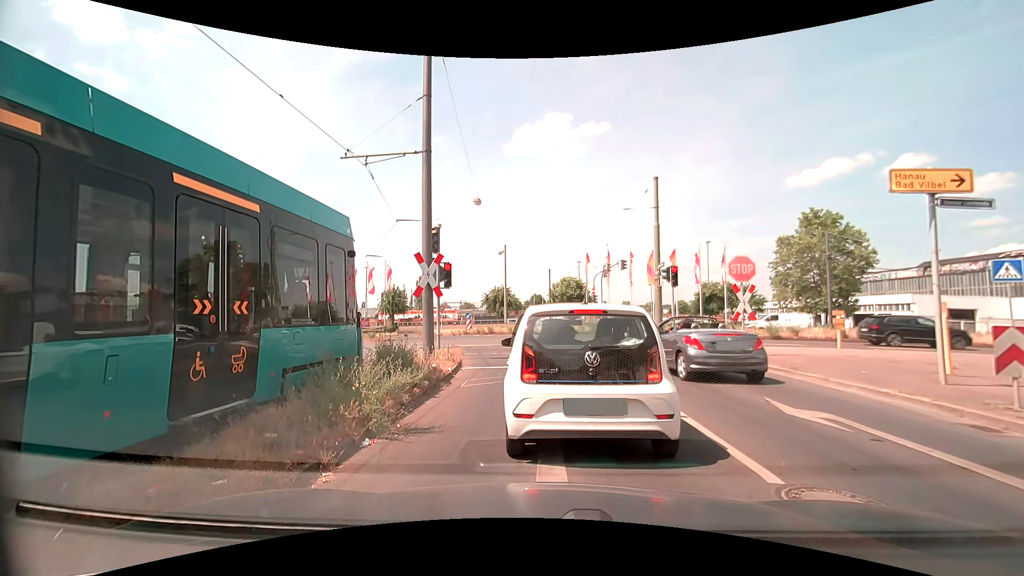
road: secondary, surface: asphalt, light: Day
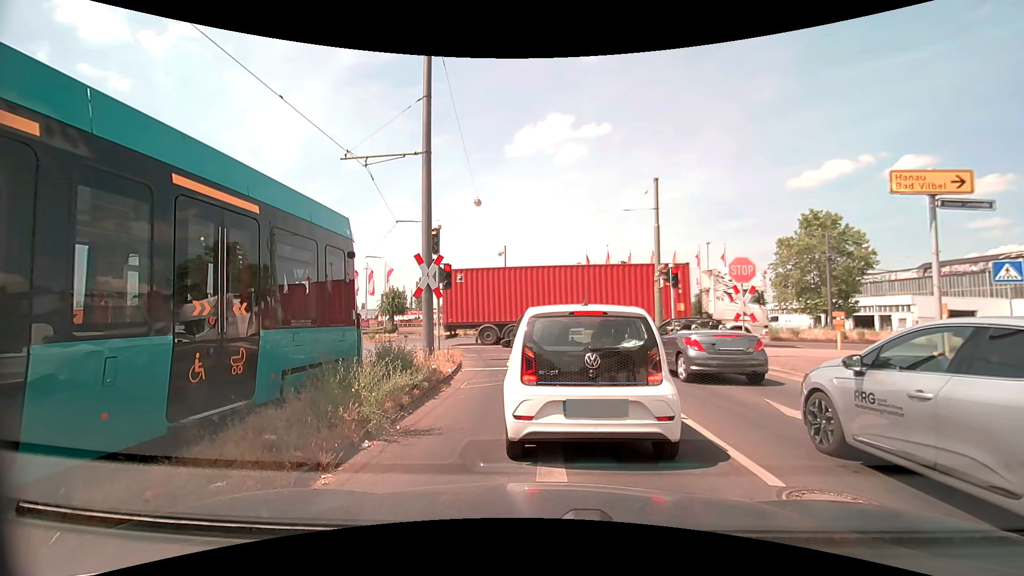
(0.0, +0.1) m; 0°
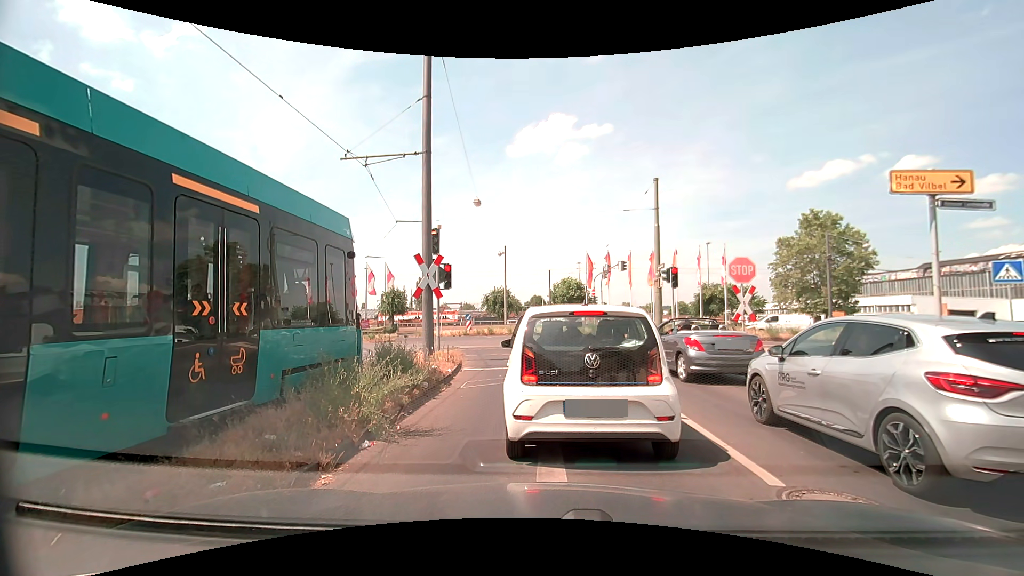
(0.0, 0.0) m; 0°
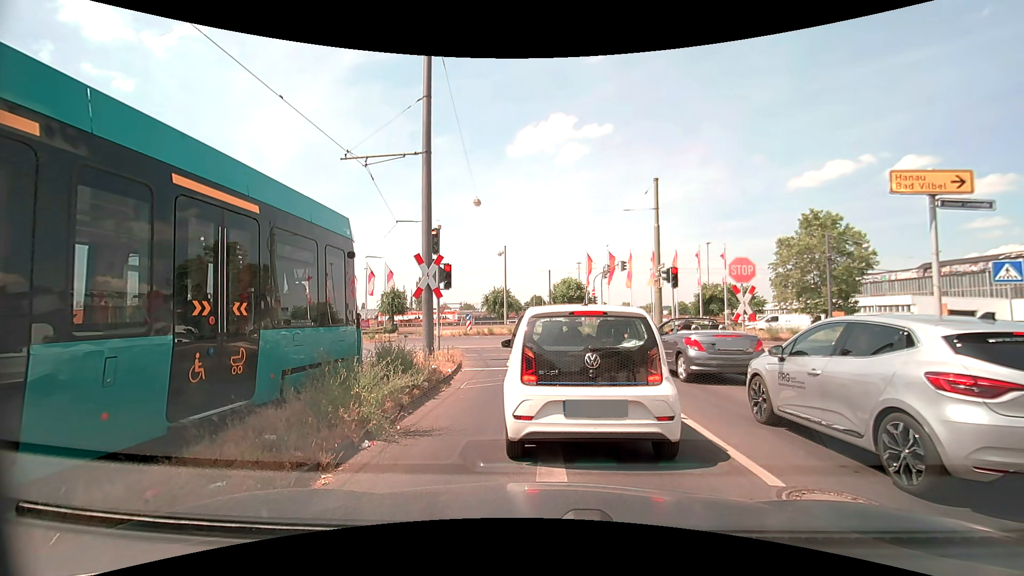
(0.0, 0.0) m; 0°
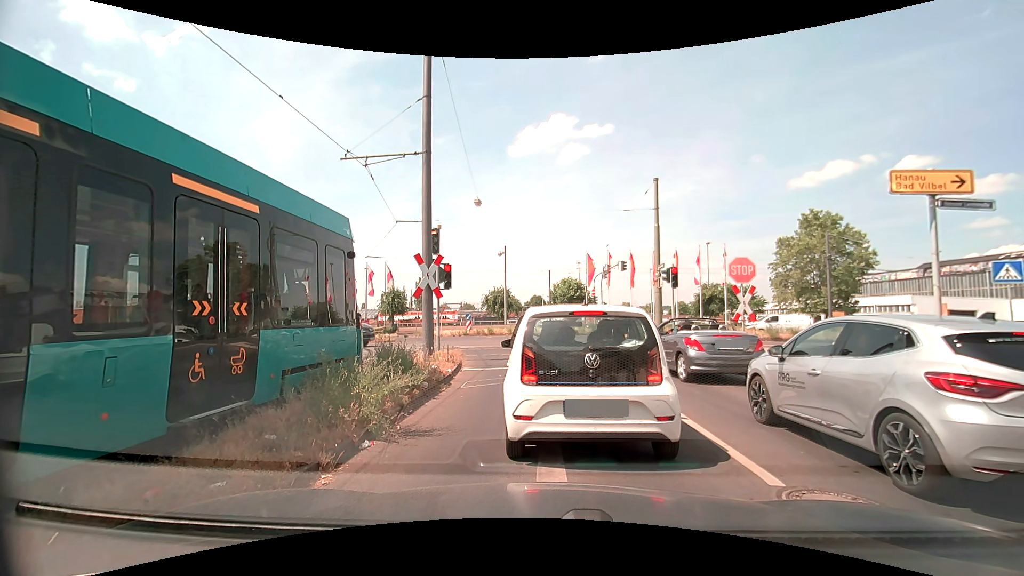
(0.0, 0.0) m; 0°
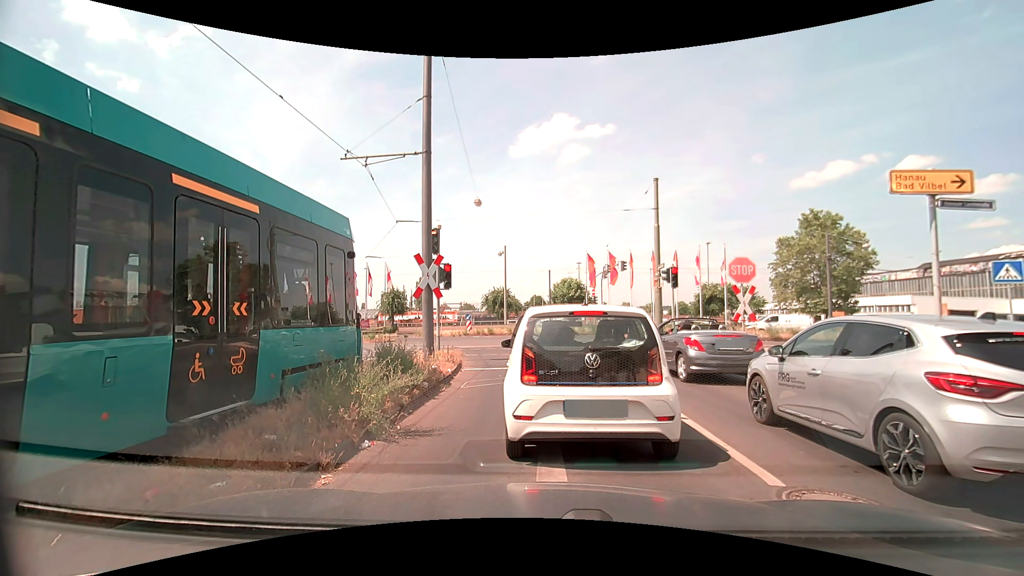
(0.0, 0.0) m; 0°
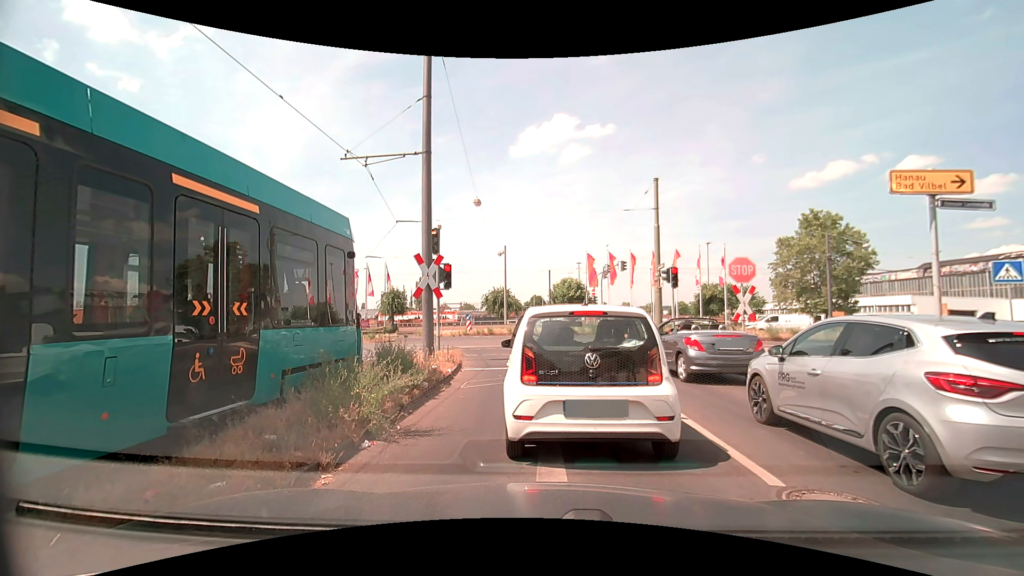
(0.0, 0.0) m; 0°
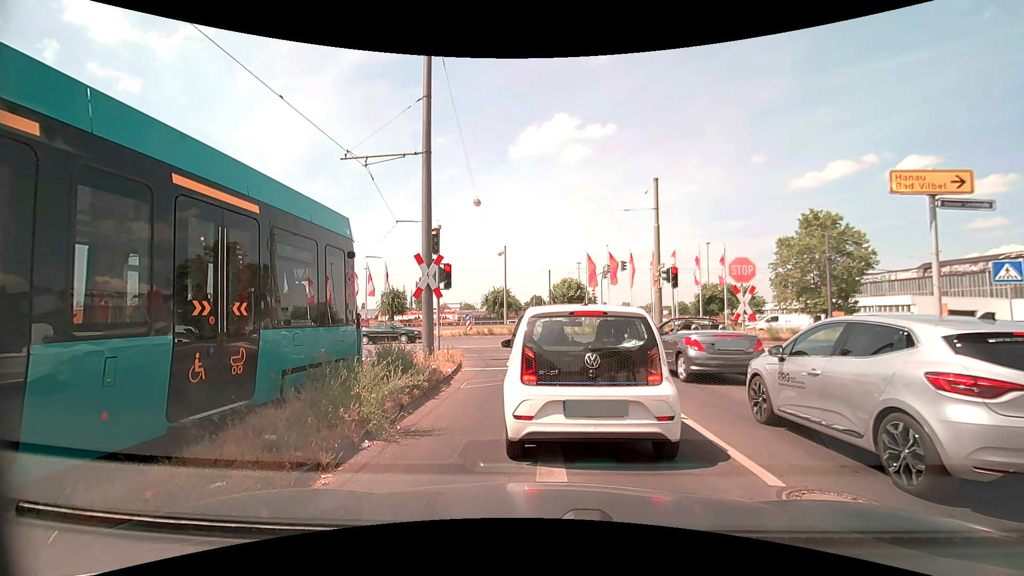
(0.0, 0.0) m; 0°
